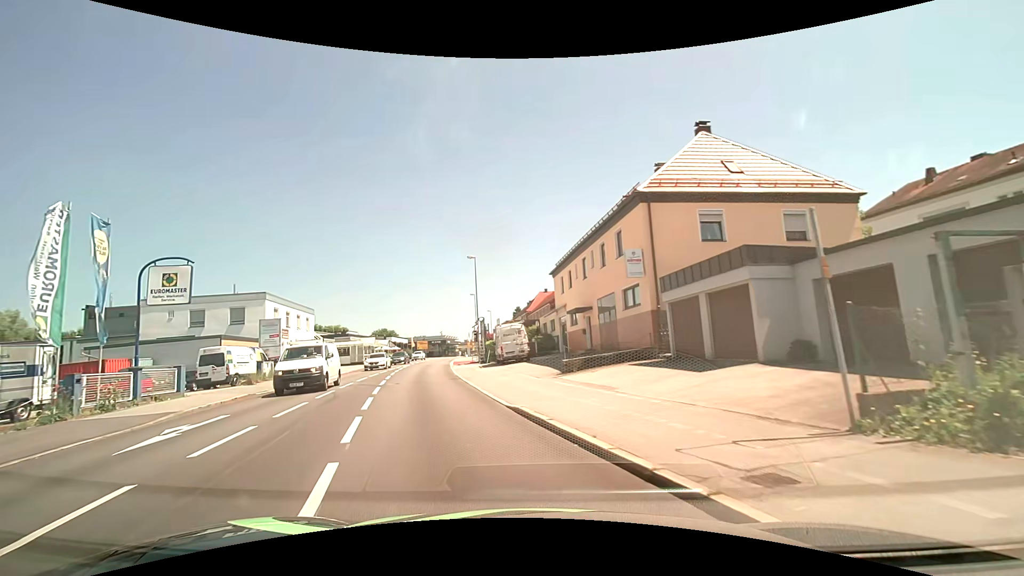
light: Day
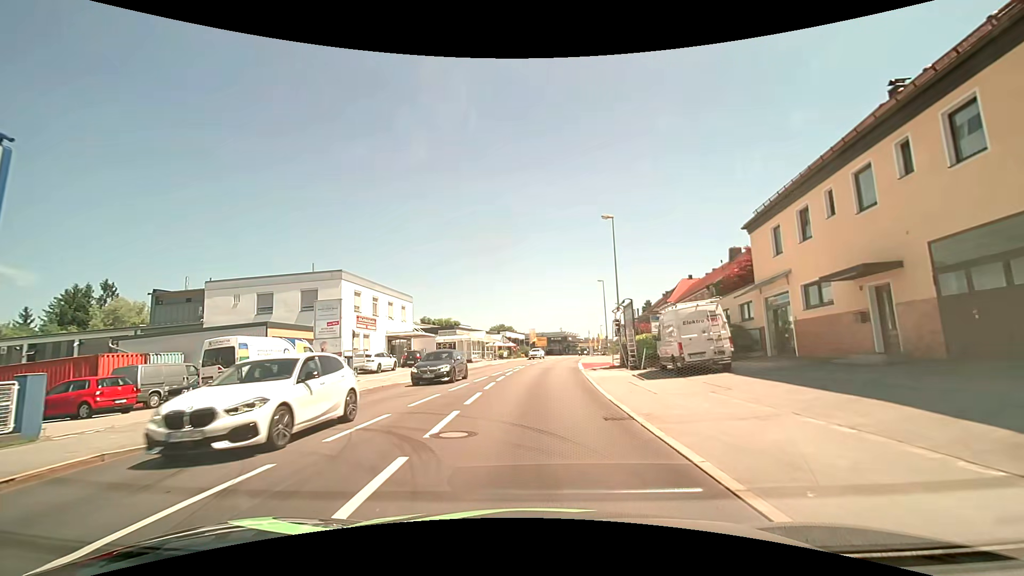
(-2.5, +14.0) m; -13°
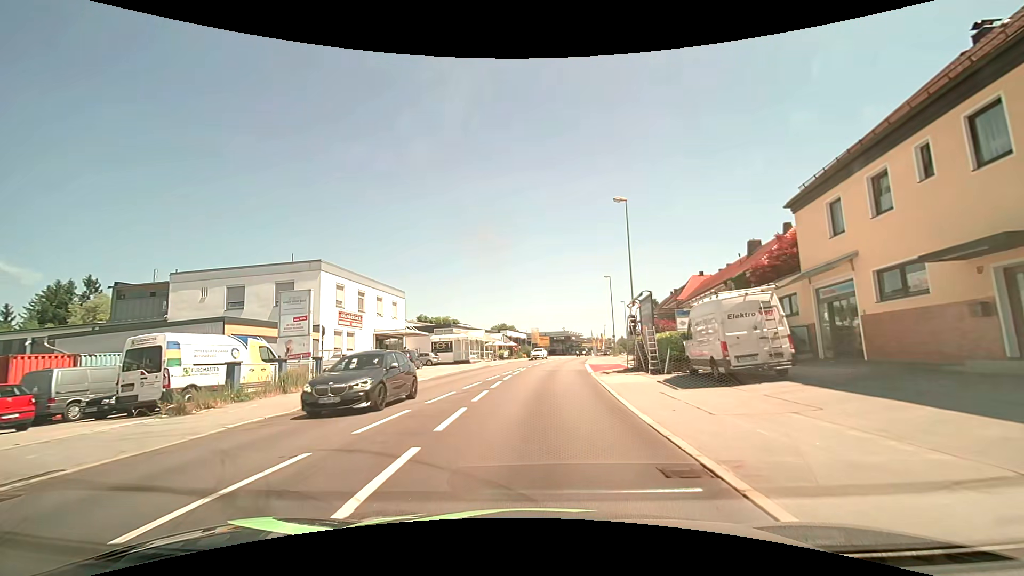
(0.0, +4.1) m; 0°
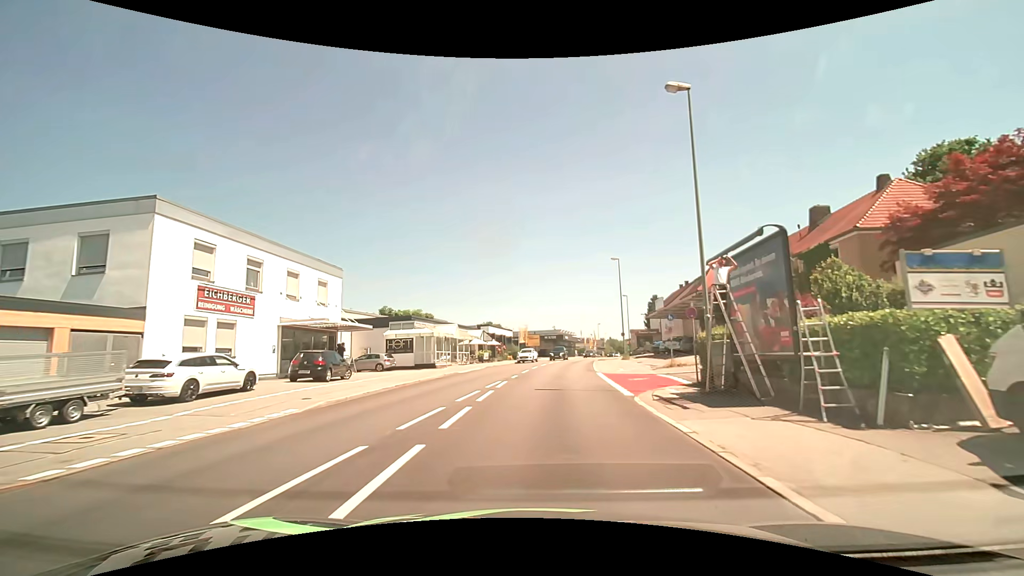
(+0.1, +13.7) m; +1°
(0, +10) (+1, +20) (+2, +30) (+3, +40) (+4, +50) (+6, +60) (+8, +69) (+10, +79) (+12, +89) (+15, +99) m
